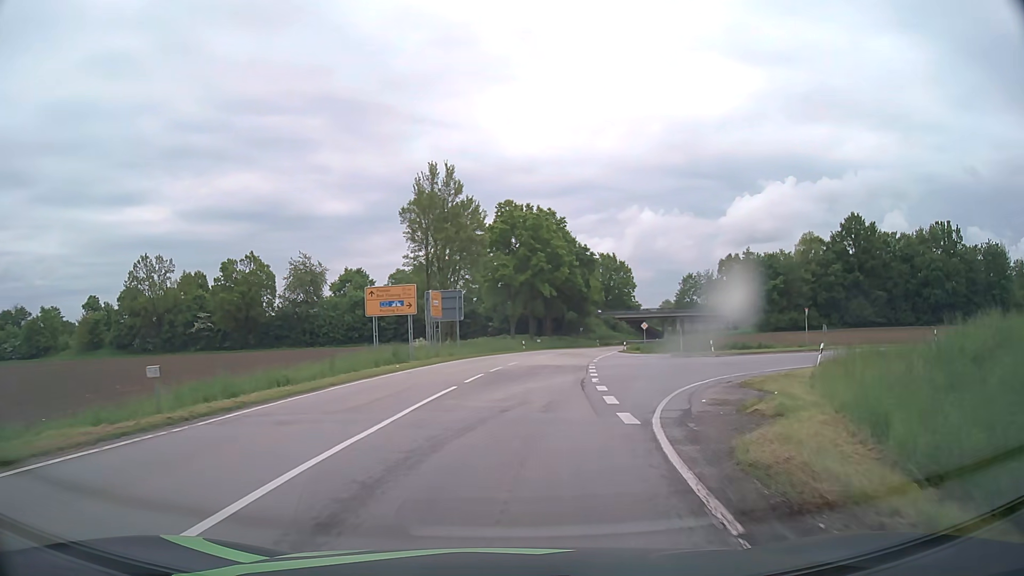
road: tertiary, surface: asphalt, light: Day
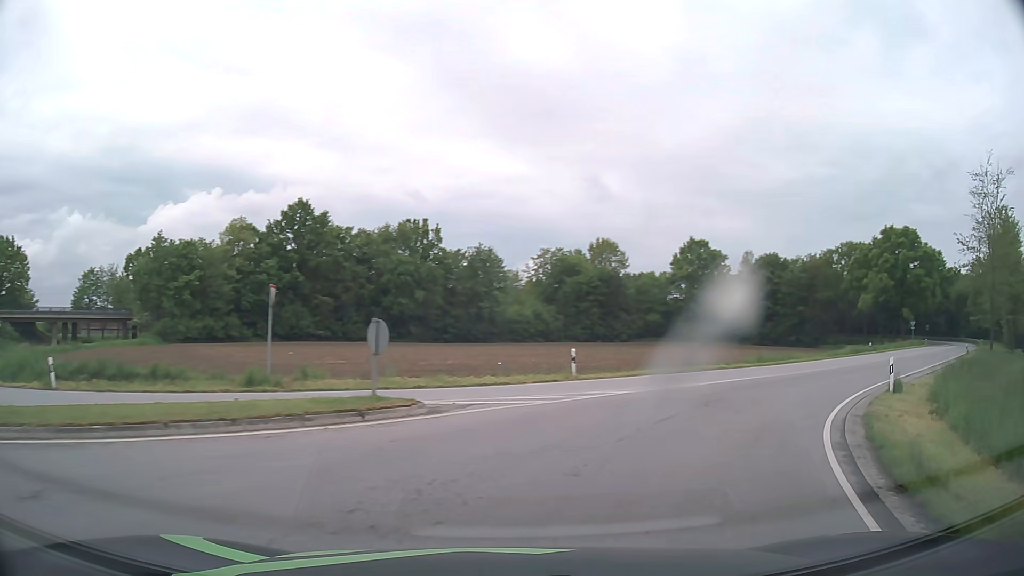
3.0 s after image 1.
(+8.8, +27.3) m; +48°
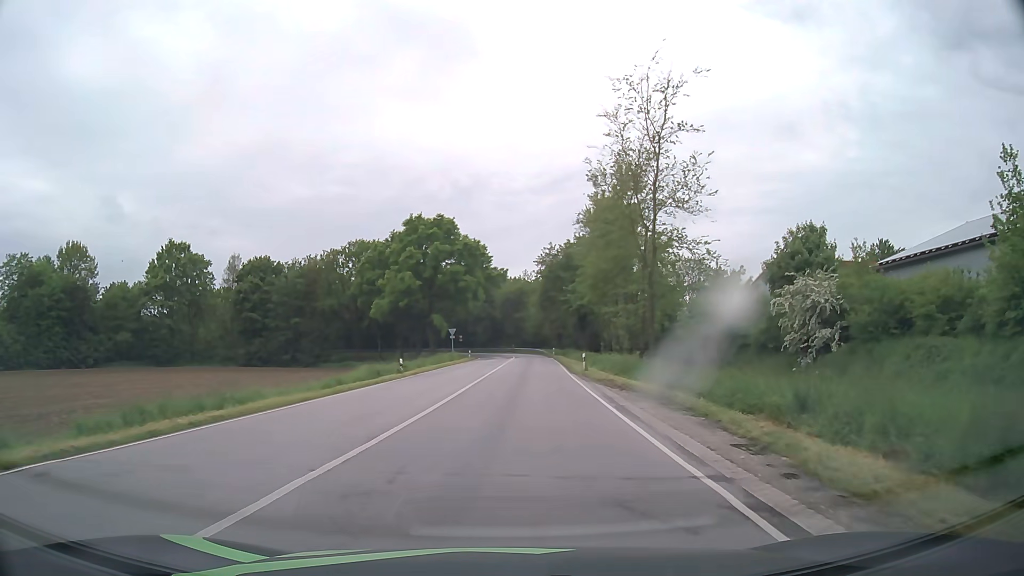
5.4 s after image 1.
(+11.6, +22.6) m; +44°
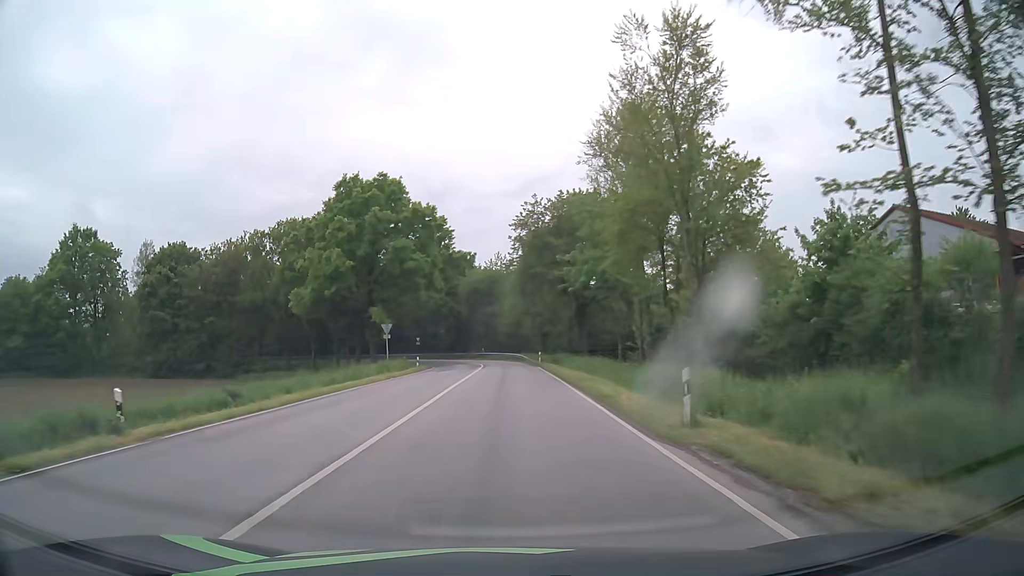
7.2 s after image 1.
(+0.8, +25.9) m; +3°
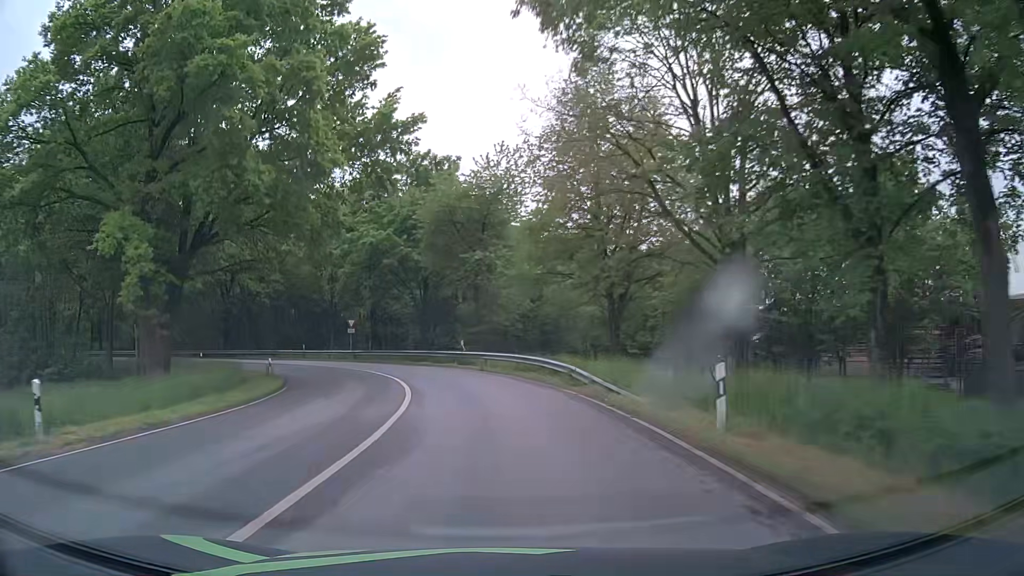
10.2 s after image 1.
(0.0, +47.3) m; -1°
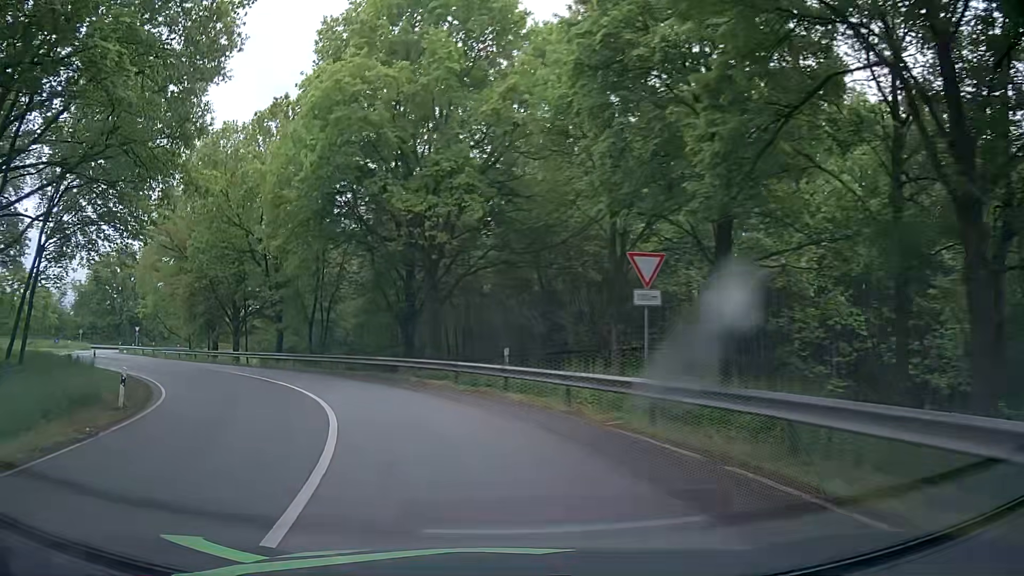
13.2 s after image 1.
(-6.8, +39.0) m; -27°
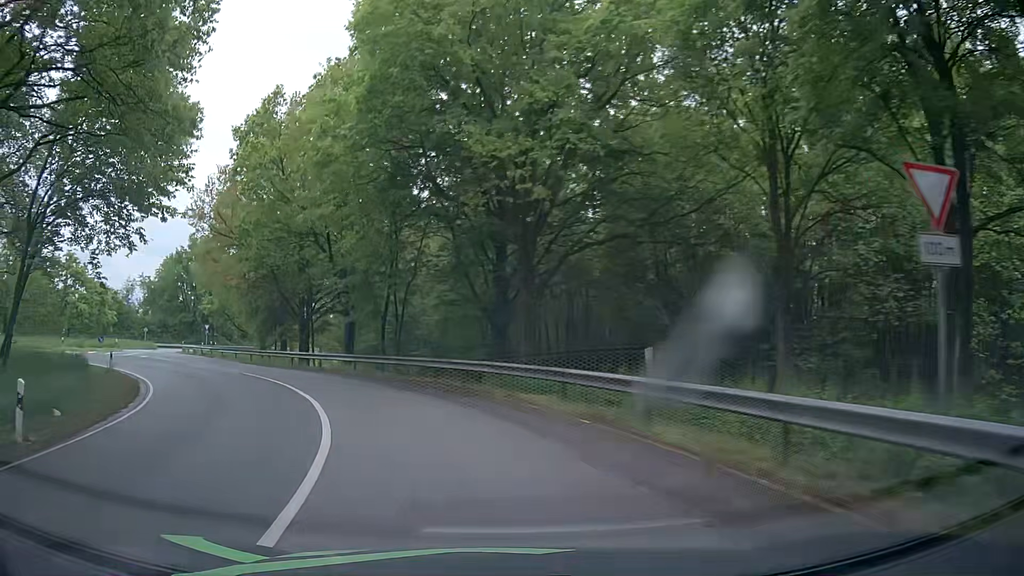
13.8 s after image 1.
(-0.5, +7.4) m; -7°
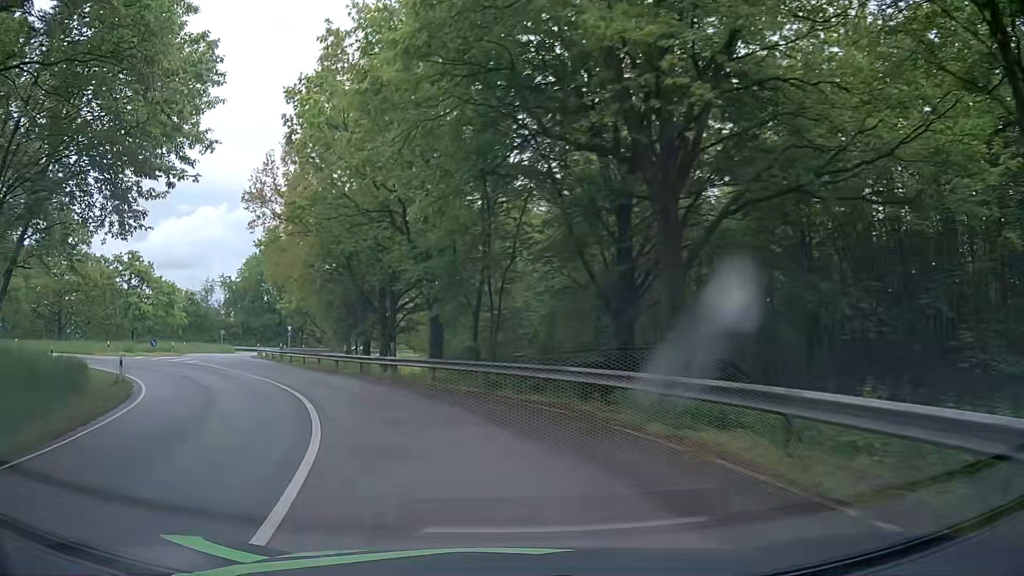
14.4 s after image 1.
(-0.6, +7.4) m; -8°
(-1, +10) (-4, +19) (-9, +28) (-14, +37) (-20, +45) (-25, +54) (-29, +63) (-32, +72) (-33, +82) (-32, +92) m
